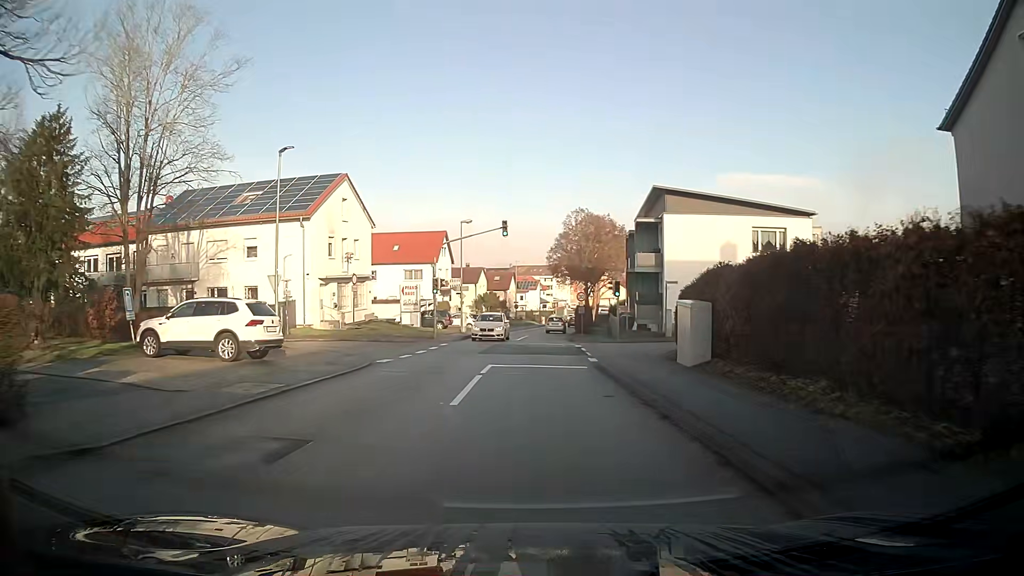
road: unclassified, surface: asphalt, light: Day
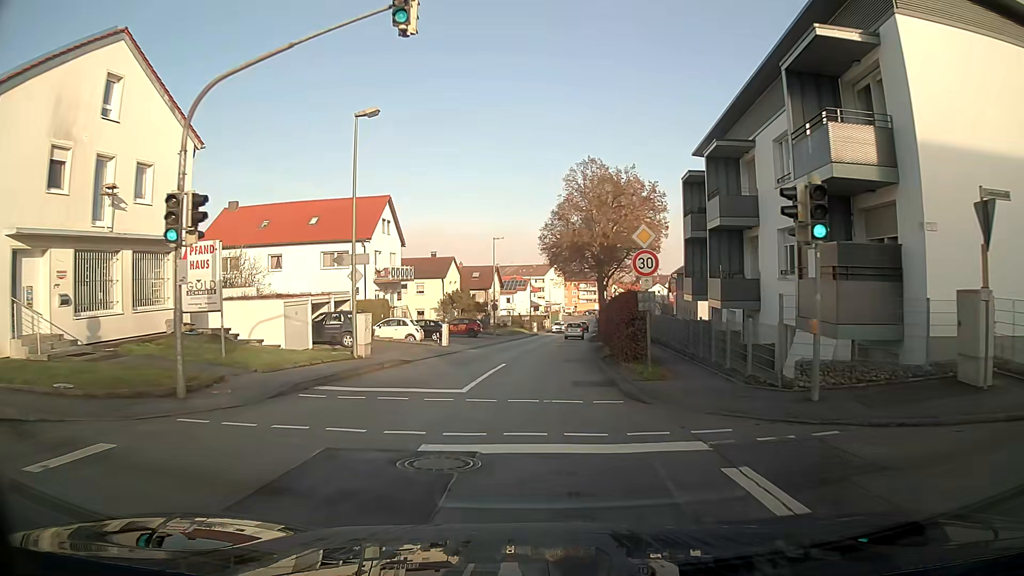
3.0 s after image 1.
(+0.2, +26.4) m; +1°
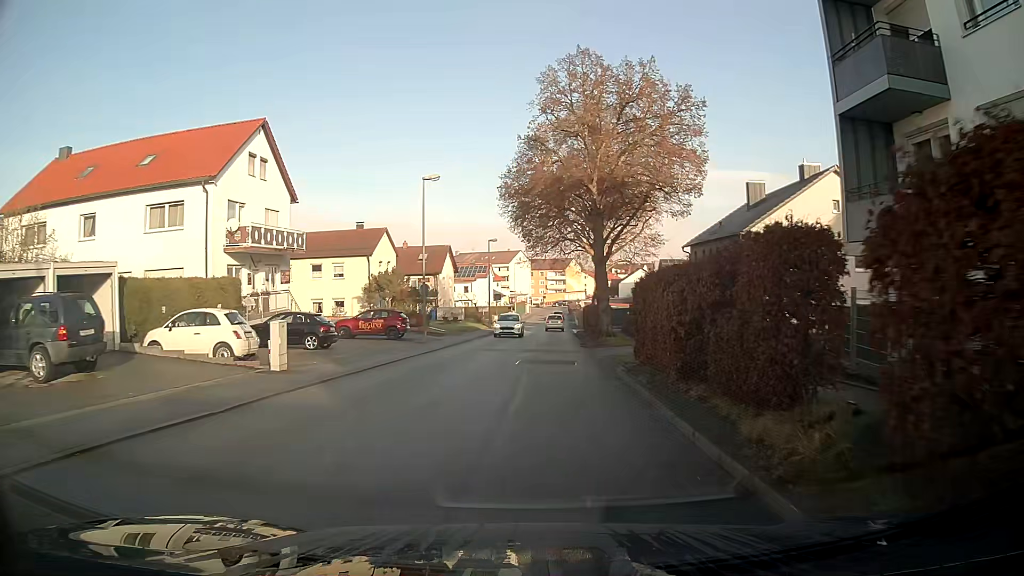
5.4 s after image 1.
(+0.6, +20.2) m; +4°
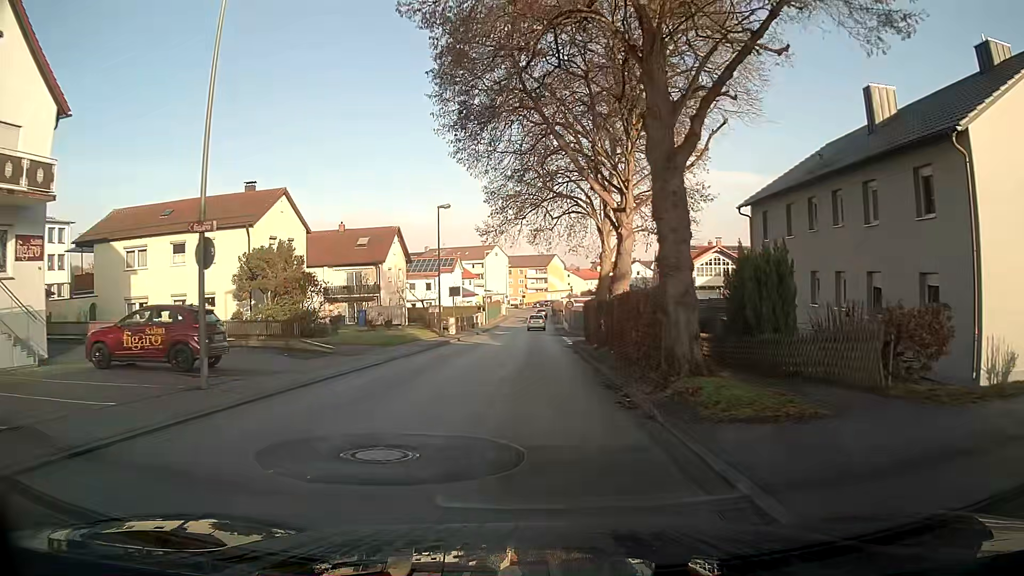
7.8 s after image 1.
(+0.4, +20.0) m; +2°
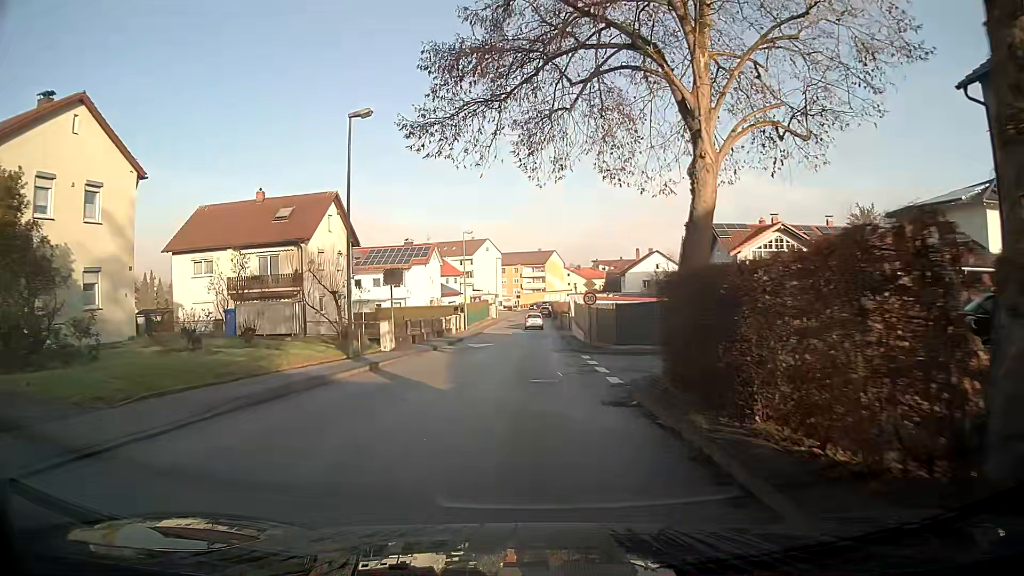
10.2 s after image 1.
(-0.1, +19.9) m; 0°
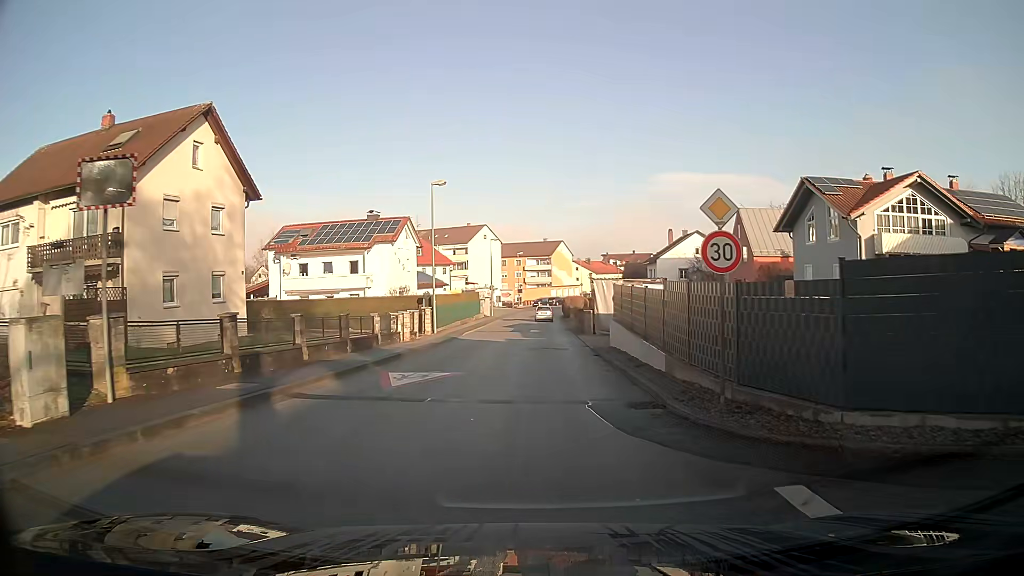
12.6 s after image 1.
(-0.1, +19.9) m; 0°
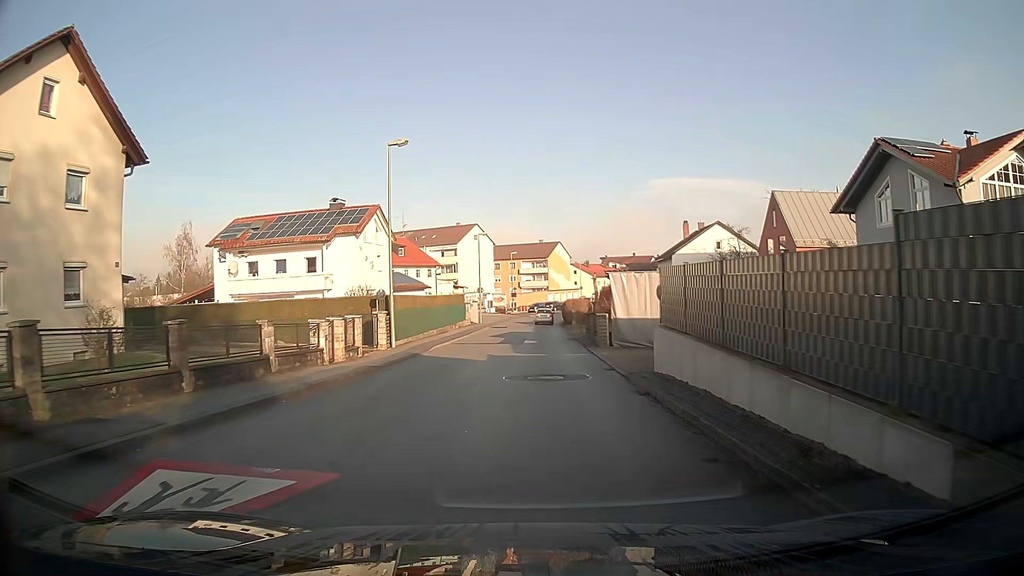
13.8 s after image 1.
(0.0, +9.9) m; 0°
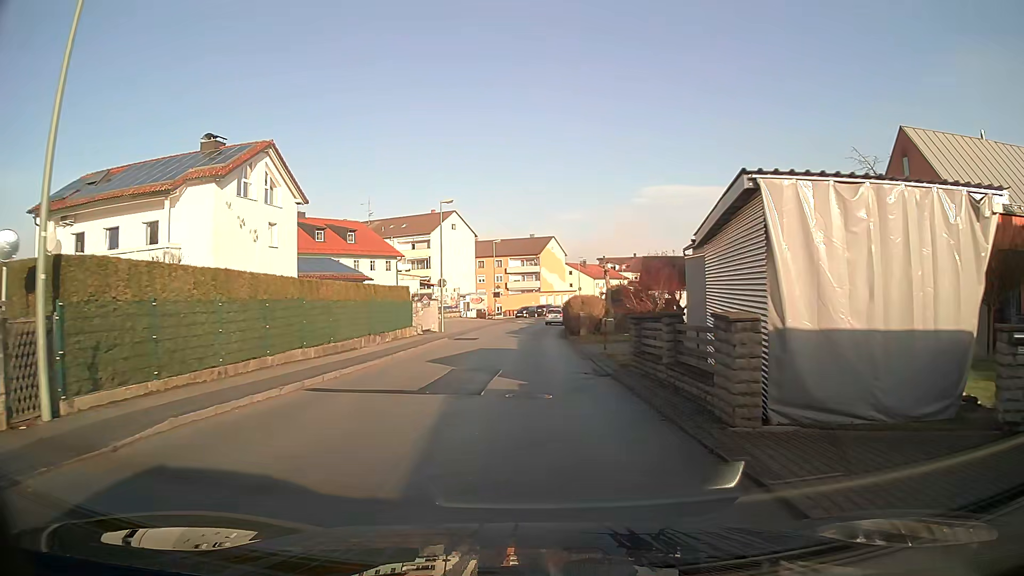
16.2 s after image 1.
(+0.2, +19.7) m; +1°
(0, +10) (0, +20) (0, +30) (0, +40) (+1, +50) (+2, +60) (+4, +70) (+7, +79) (+10, +89) (+13, +98) m
